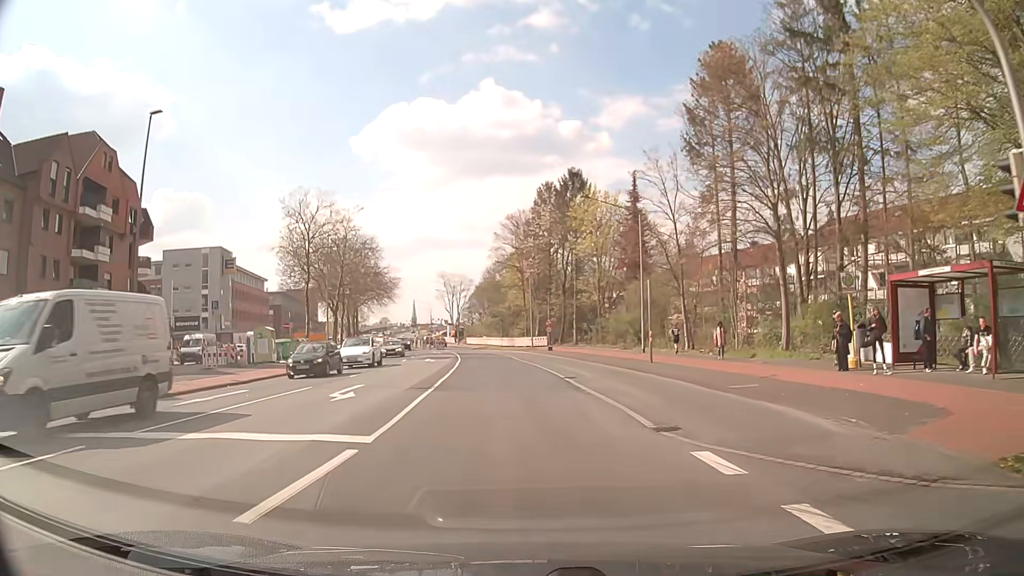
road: secondary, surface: asphalt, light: Day
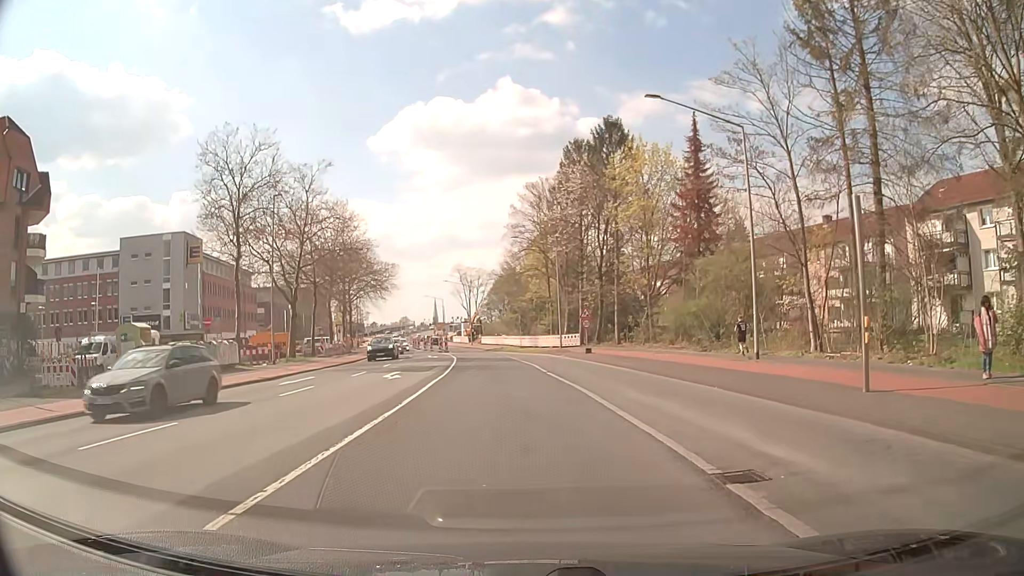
(-0.4, +17.7) m; -2°
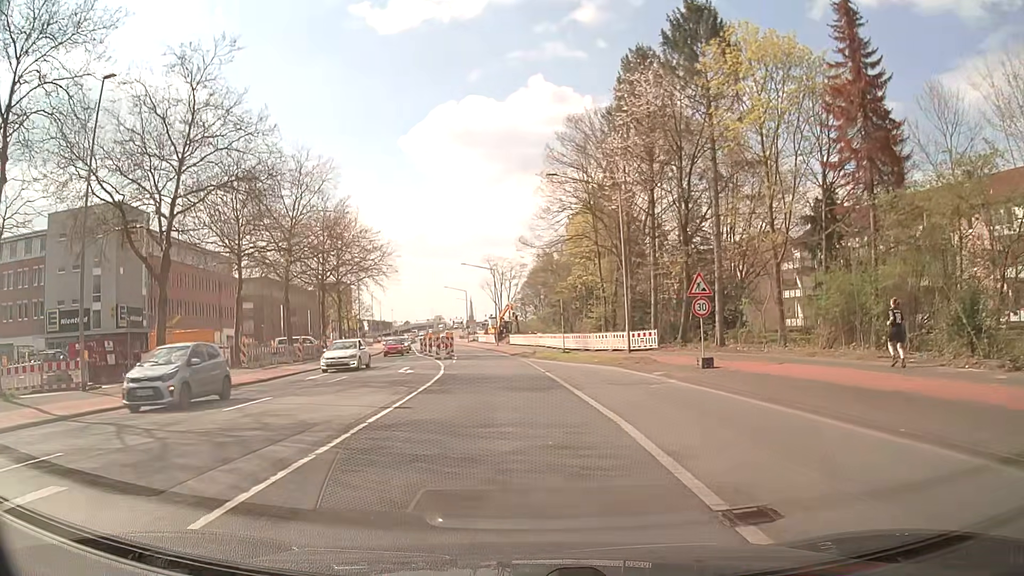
(-0.5, +22.2) m; -3°
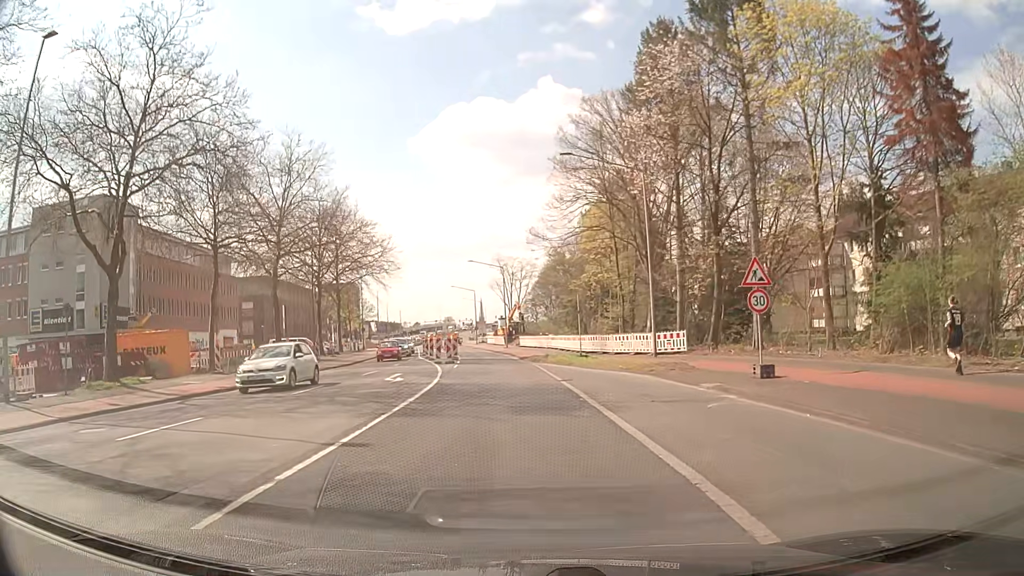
(-0.1, +4.5) m; -1°
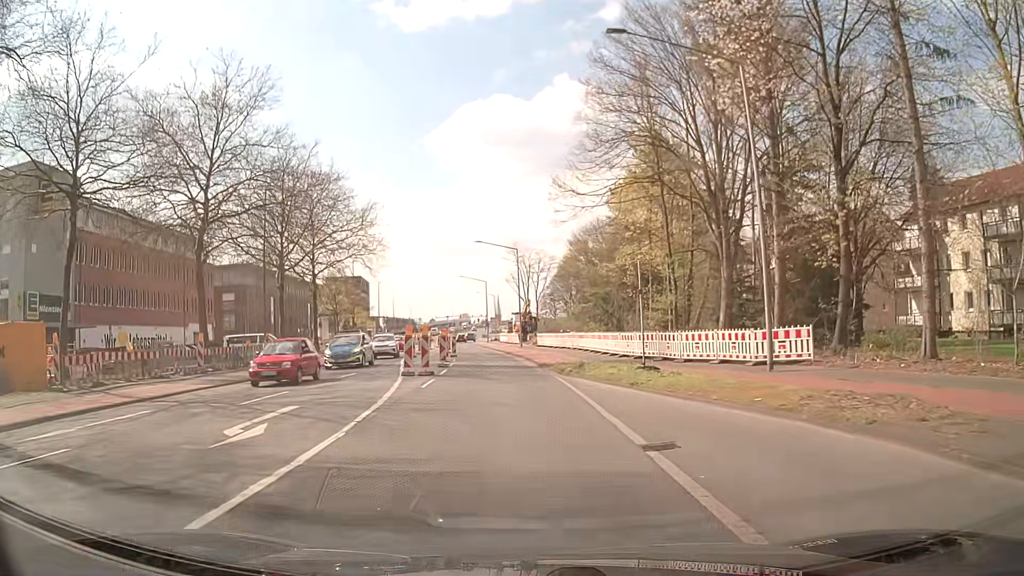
(-0.2, +13.4) m; -1°
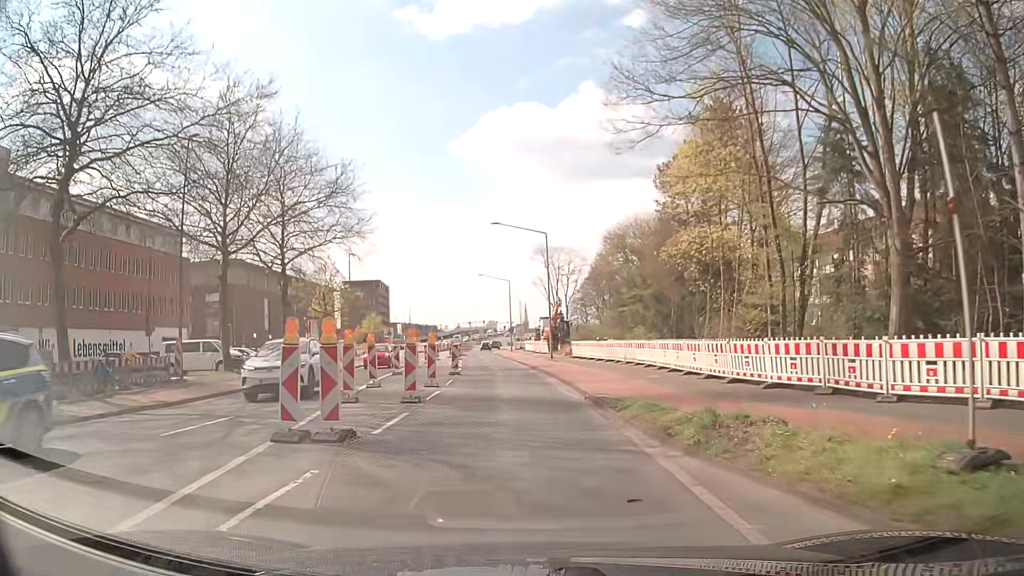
(-0.4, +13.4) m; -3°
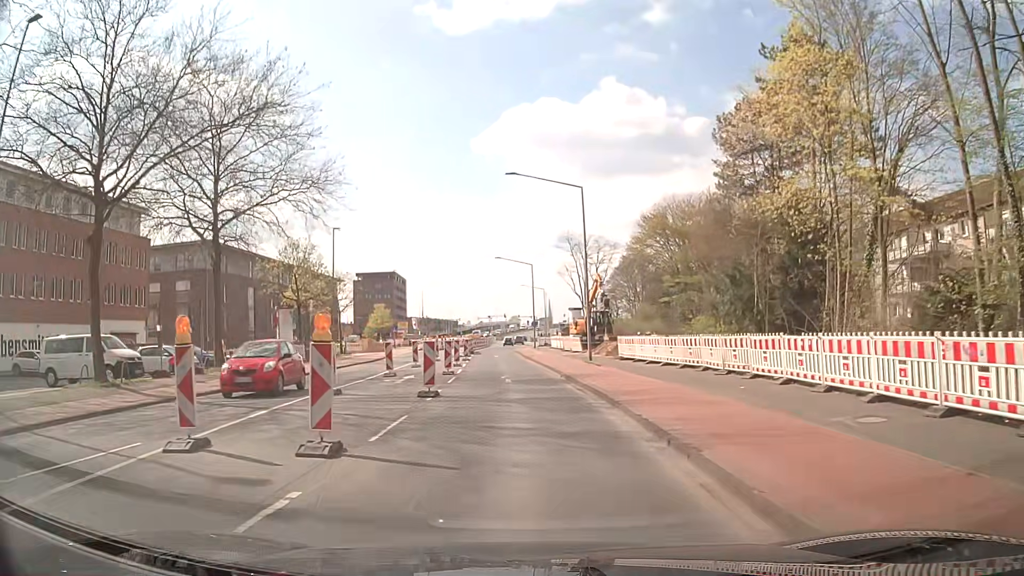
(-0.2, +13.4) m; -2°
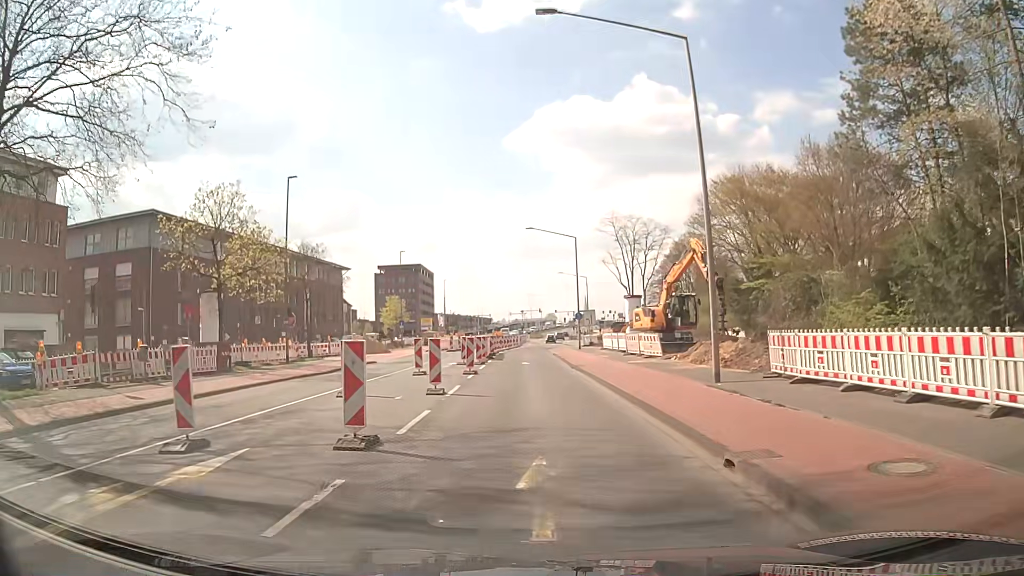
(-0.6, +17.9) m; -4°
(0, +10) (0, +20) (0, +30) (+1, +40) (+1, +50) (+1, +60) (+2, +70) (+3, +80) (+4, +90) (+4, +100) m
